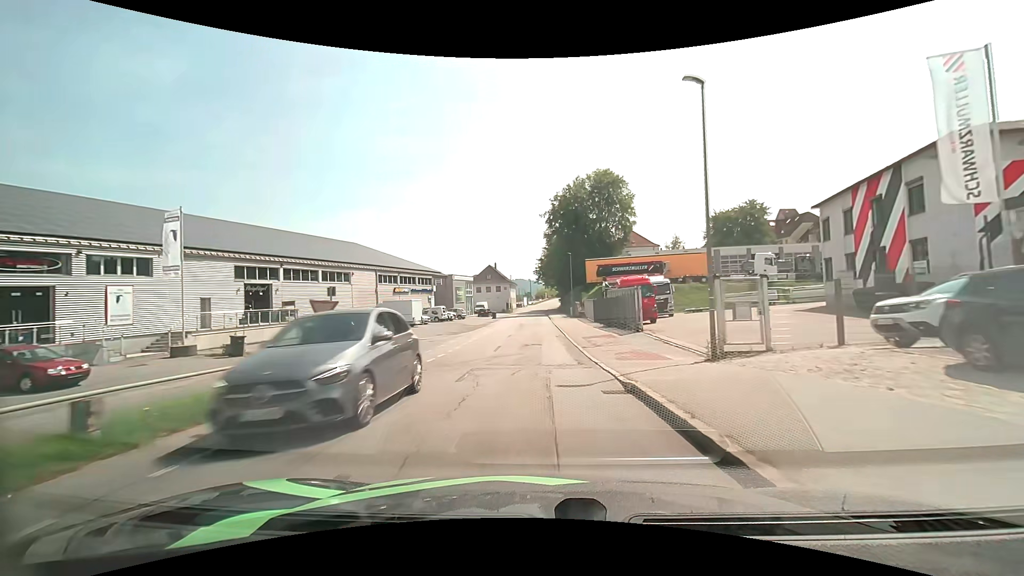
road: residential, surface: asphalt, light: Day
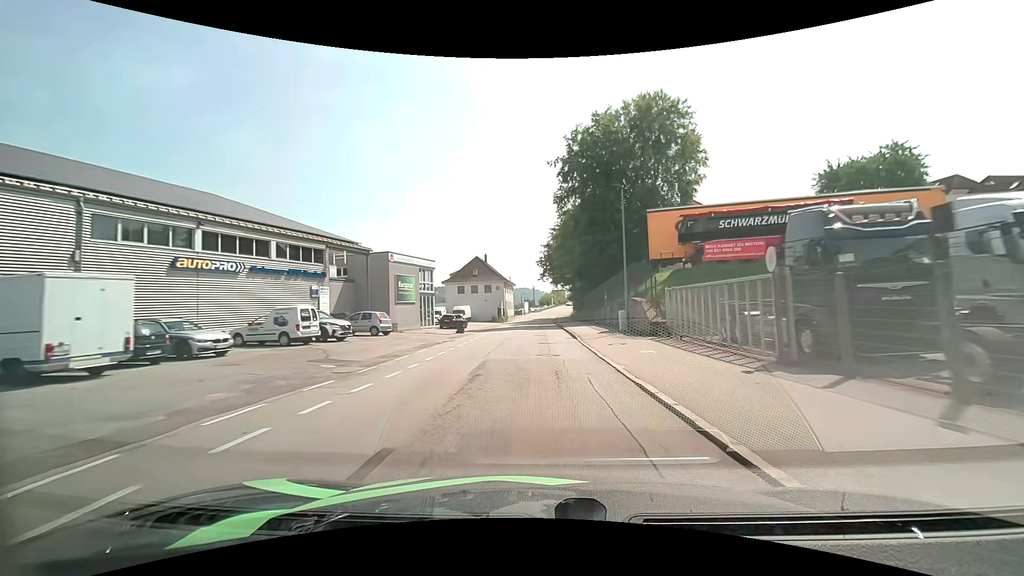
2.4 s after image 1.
(+0.1, +36.0) m; 0°
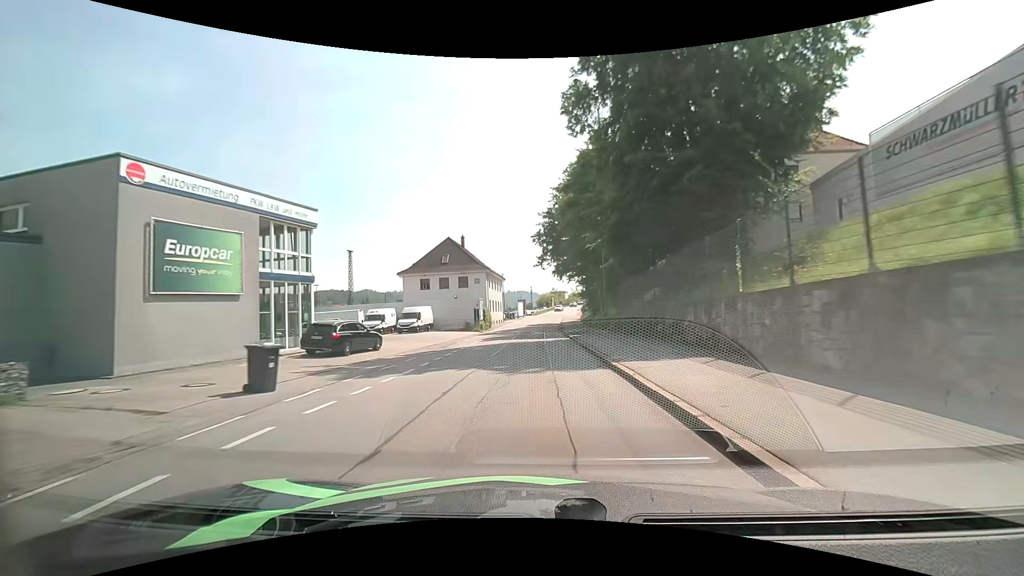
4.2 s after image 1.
(+0.1, +27.8) m; 0°
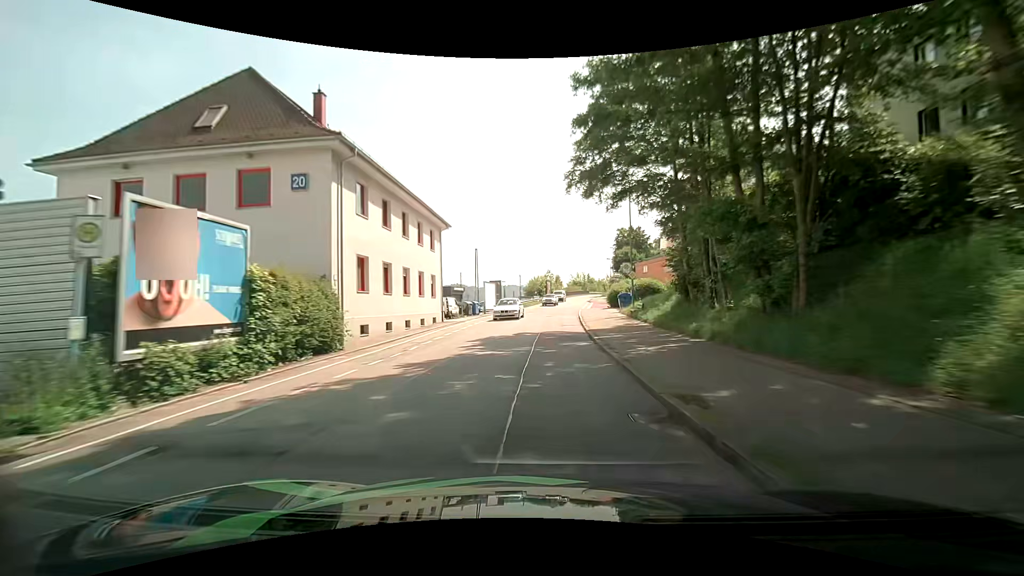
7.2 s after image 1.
(+0.3, +46.3) m; +1°
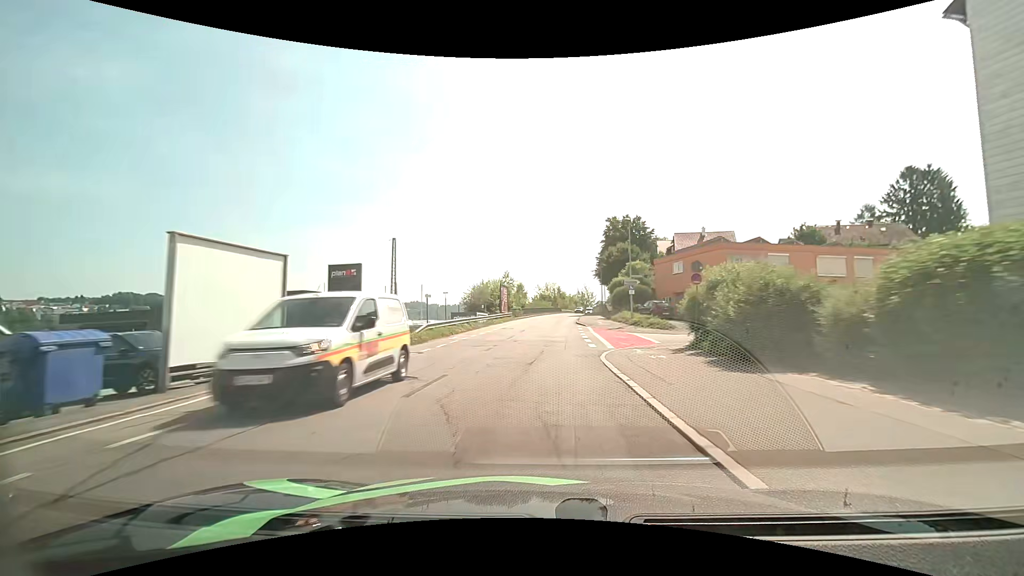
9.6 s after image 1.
(+1.2, +38.2) m; +4°
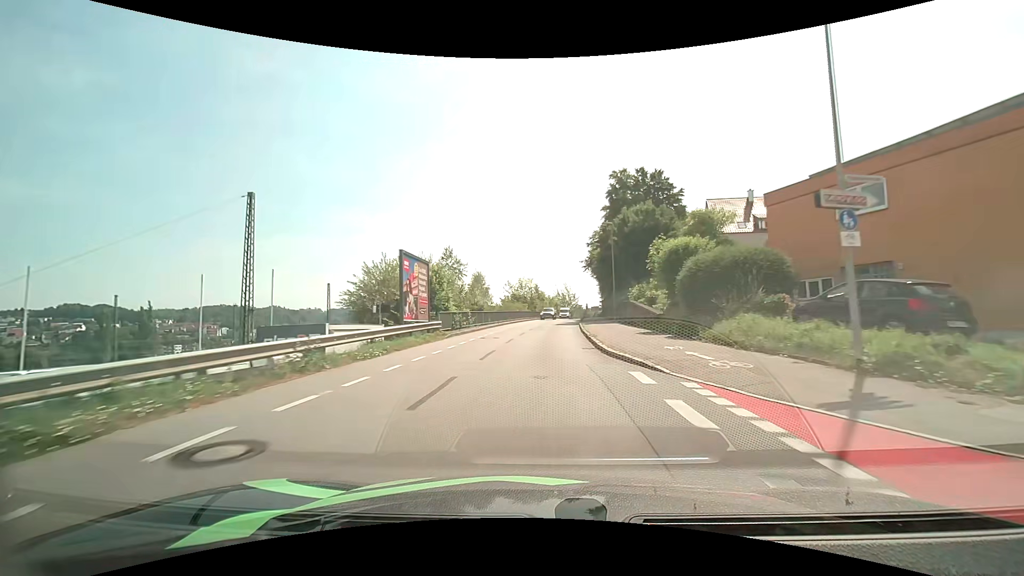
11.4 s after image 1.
(+0.7, +28.9) m; +3°
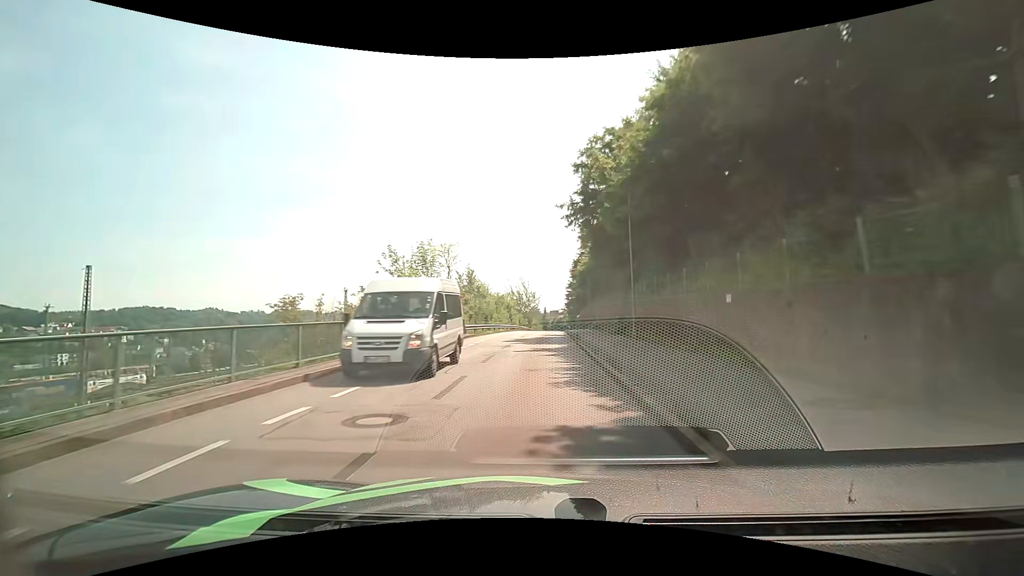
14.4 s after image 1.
(+1.9, +46.4) m; +4°
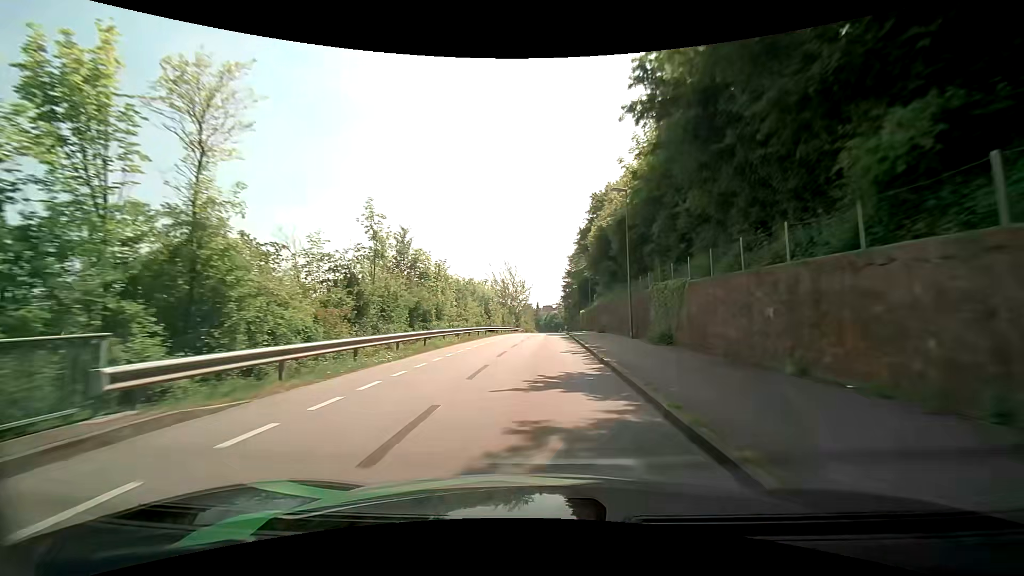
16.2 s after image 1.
(+0.6, +27.4) m; +1°
(0, +10) (0, +20) (+1, +30) (+1, +40) (+1, +50) (+1, +60) (+2, +70) (+2, +80) (+3, +90) (+3, +100) m
